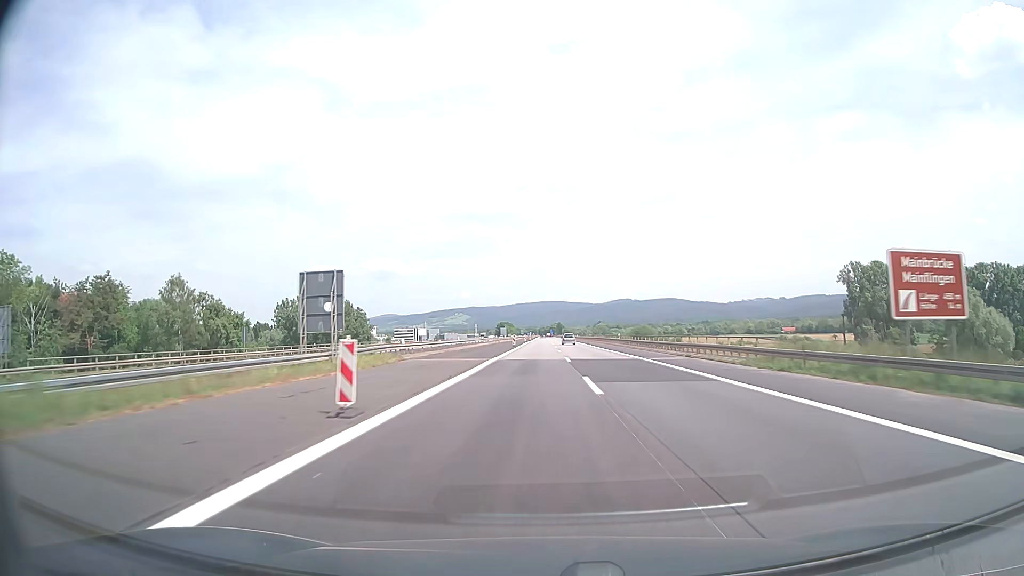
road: motorway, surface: asphalt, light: Day
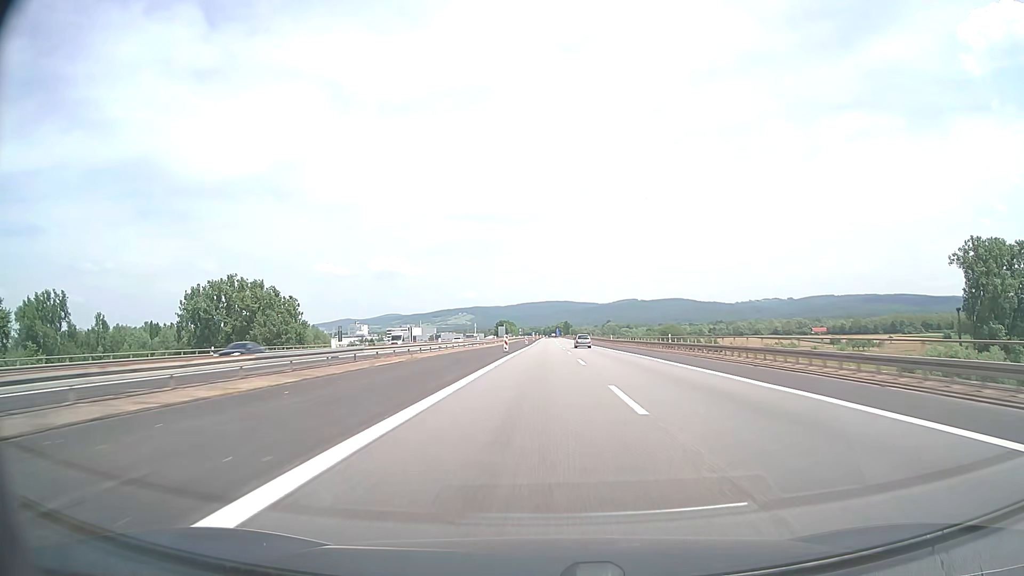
(-0.4, +76.2) m; -1°
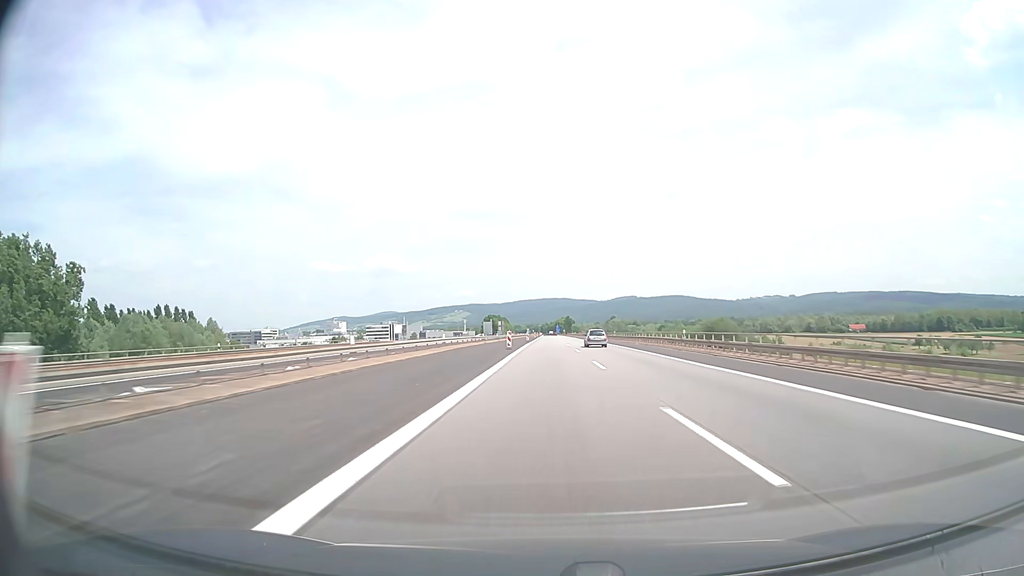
(+0.2, +95.2) m; 0°
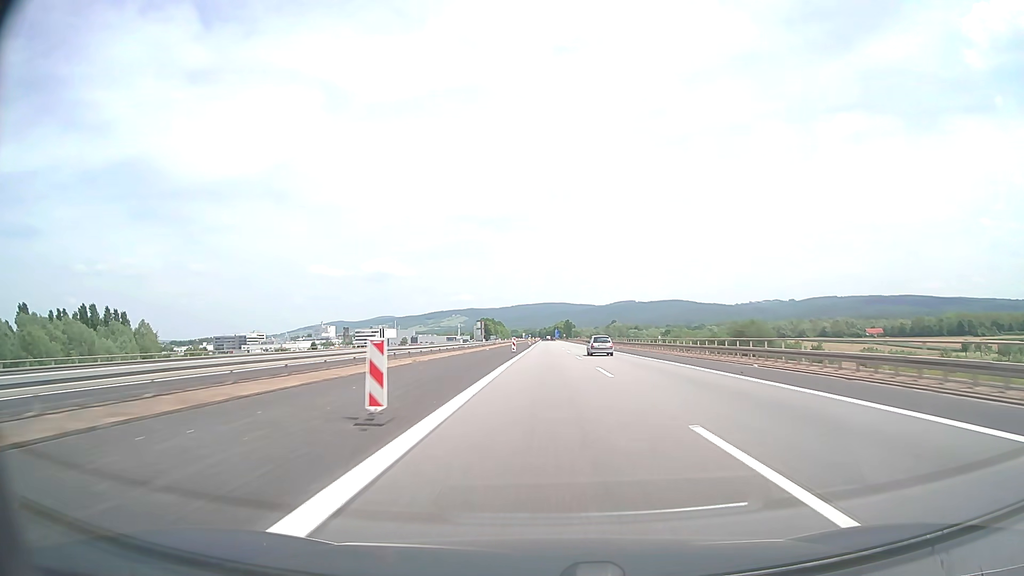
(0.0, +38.1) m; 0°
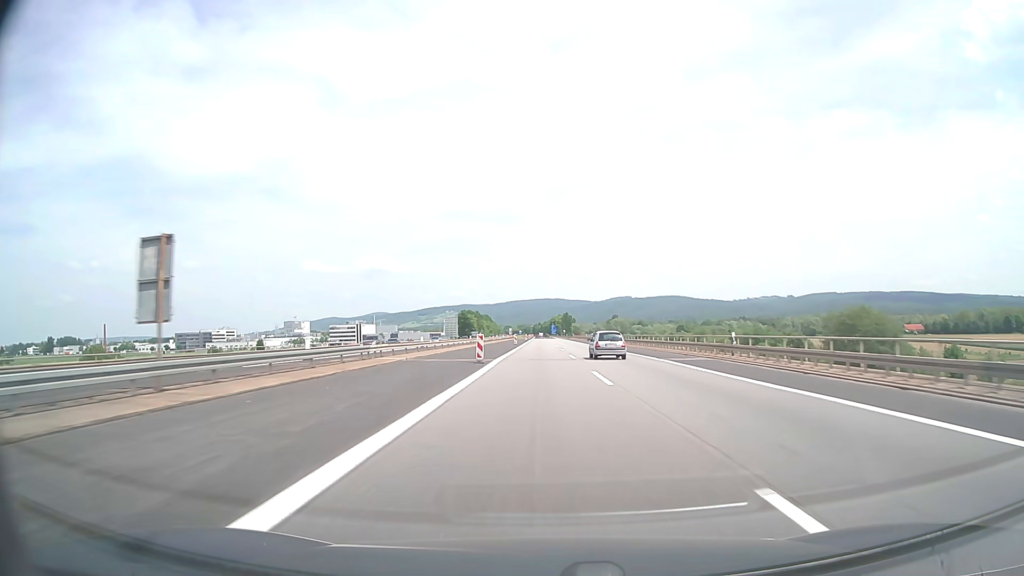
(+0.4, +76.0) m; 0°
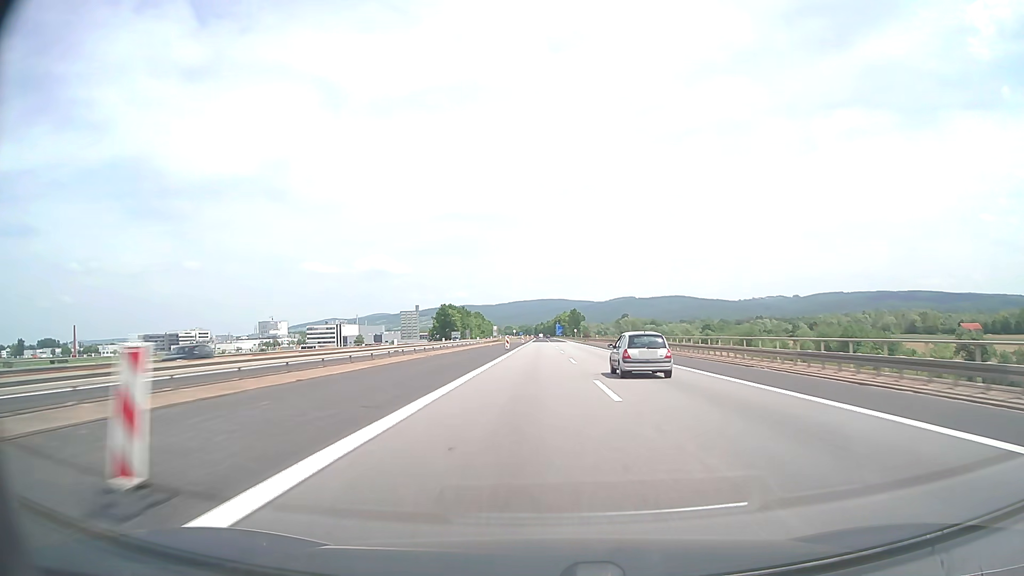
(-0.1, +76.0) m; 0°
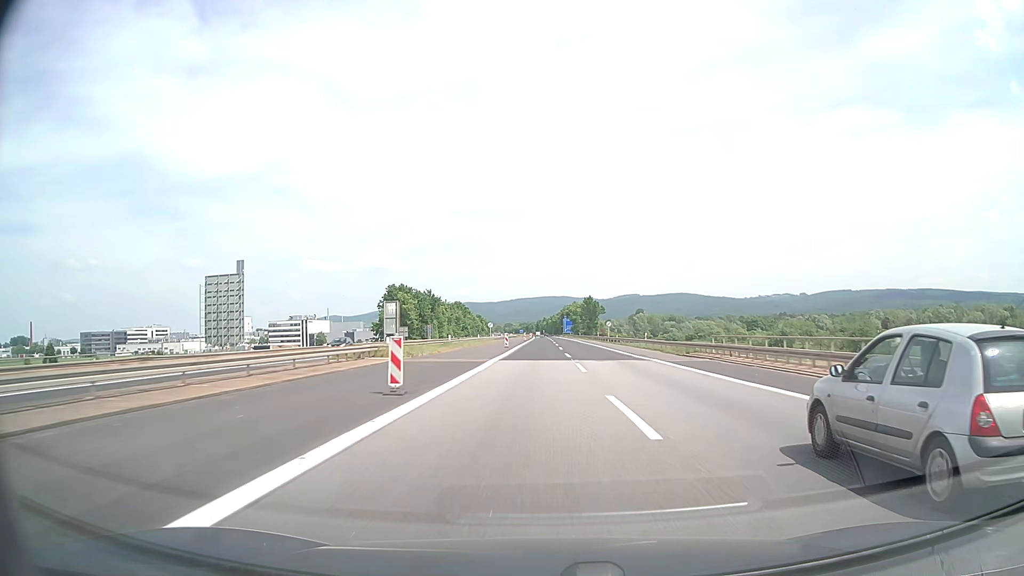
(-0.2, +95.1) m; 0°
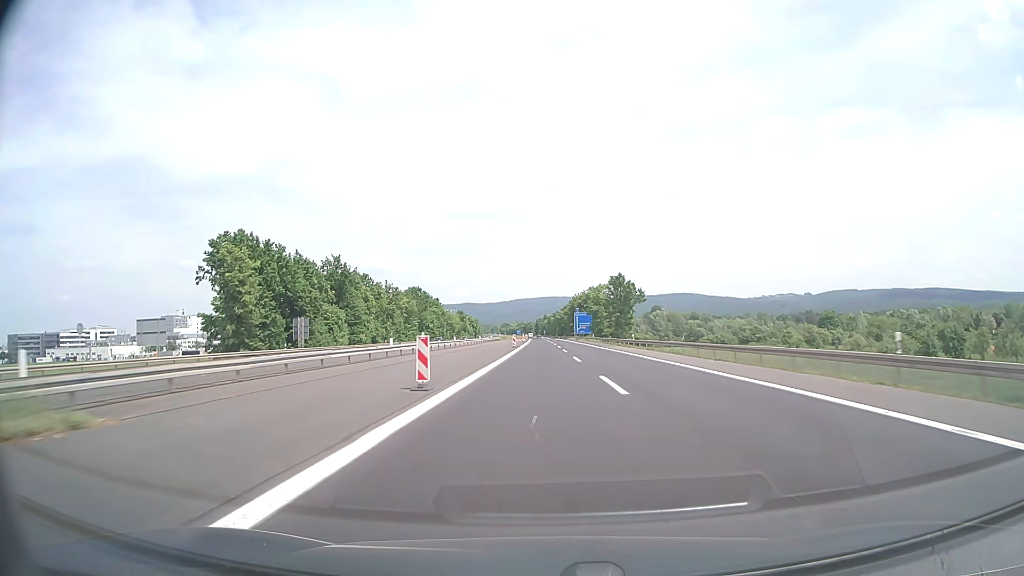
(-0.4, +95.1) m; 0°
(0, +10) (0, +20) (0, +30) (0, +40) (0, +50) (+1, +60) (+1, +70) (+1, +80) (+2, +90) (+2, +100) m
